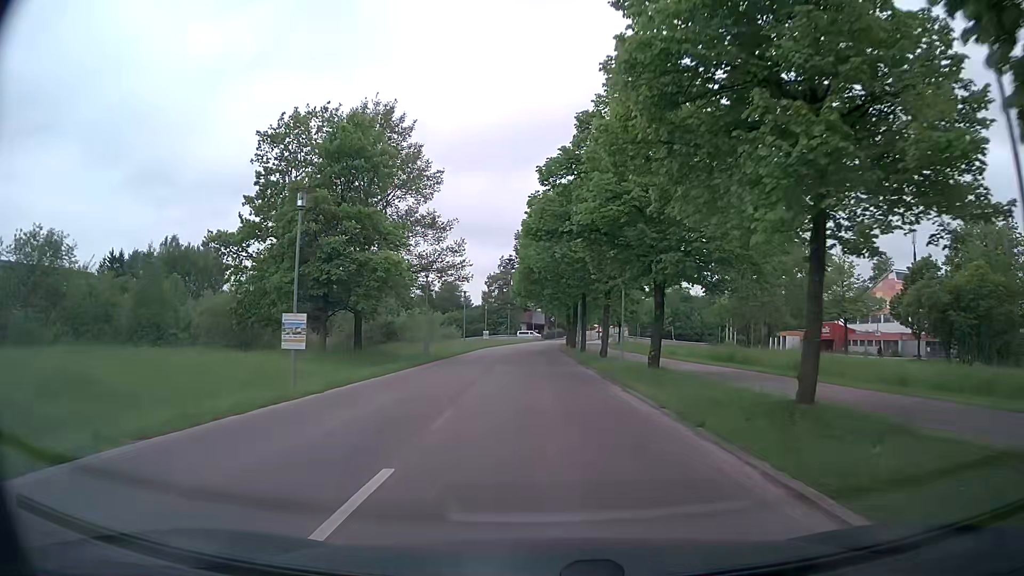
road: tertiary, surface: asphalt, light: Day
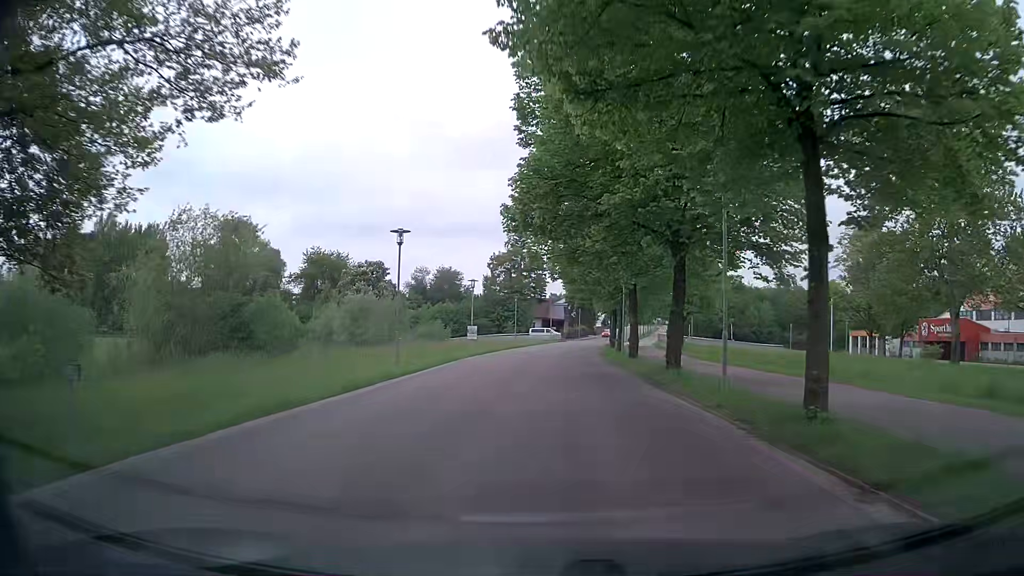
(-1.5, +32.9) m; -2°
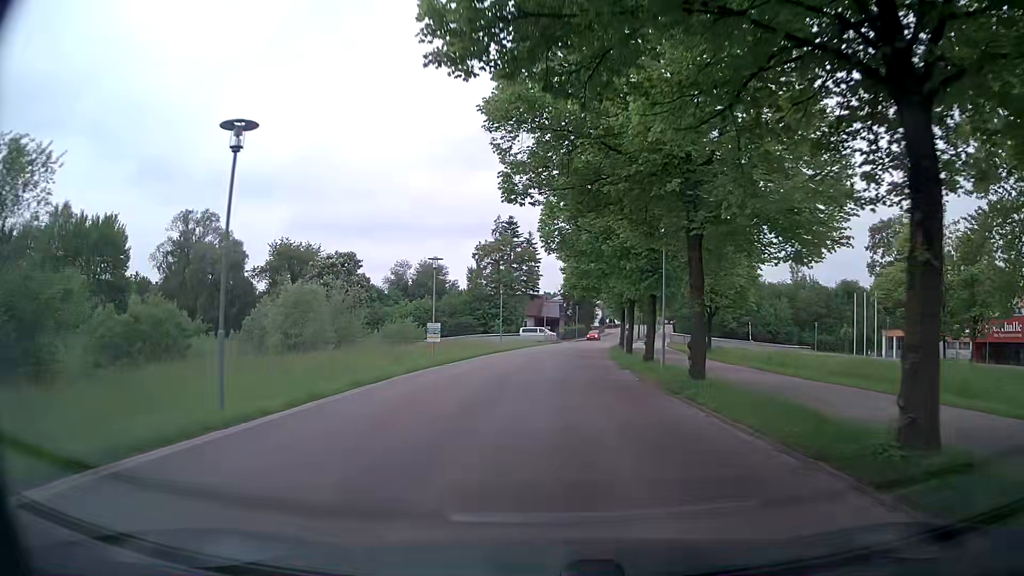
(+0.1, +13.2) m; 0°
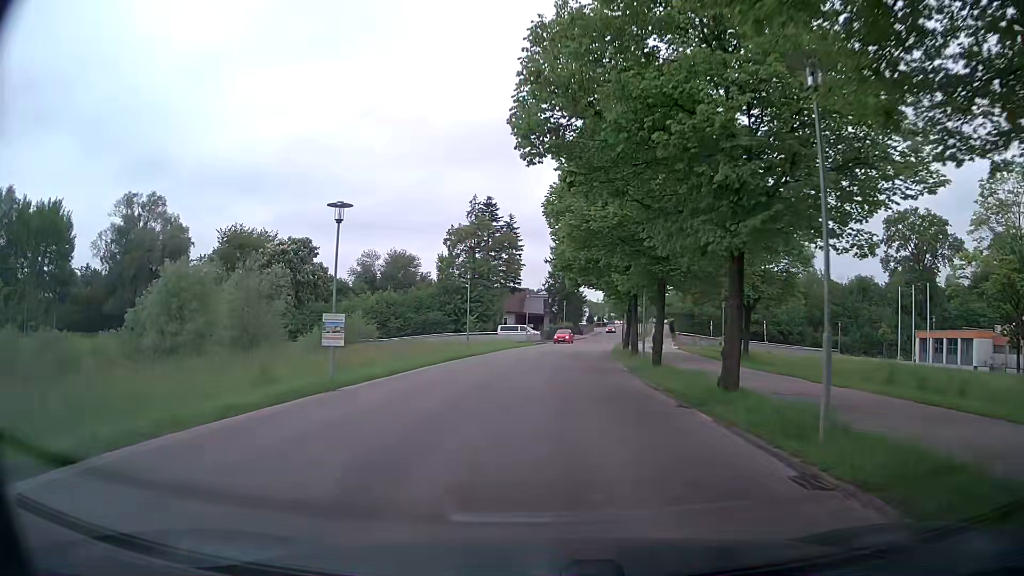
(+0.1, +13.3) m; +2°
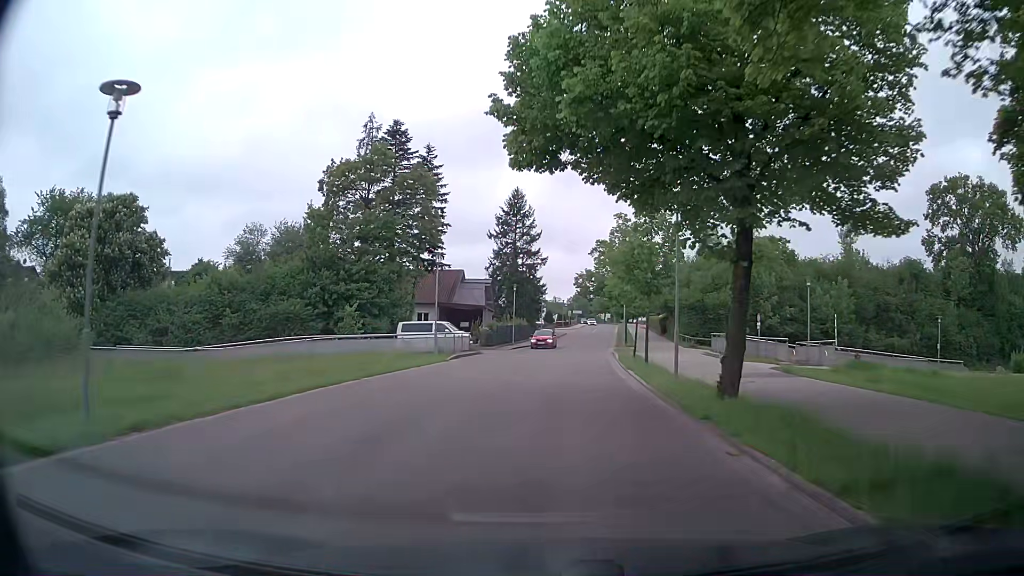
(+1.0, +32.2) m; +4°
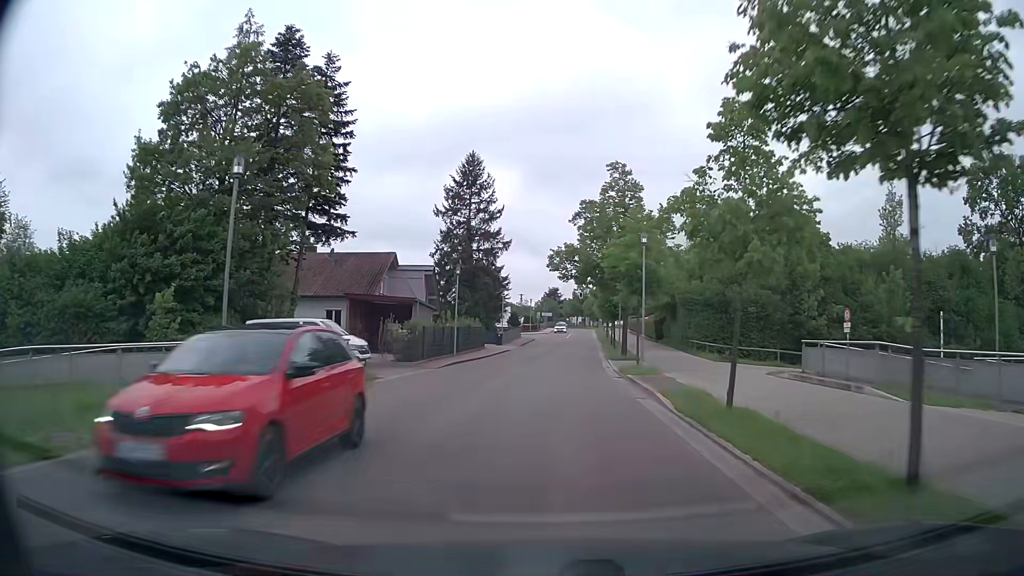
(+0.4, +19.1) m; +2°
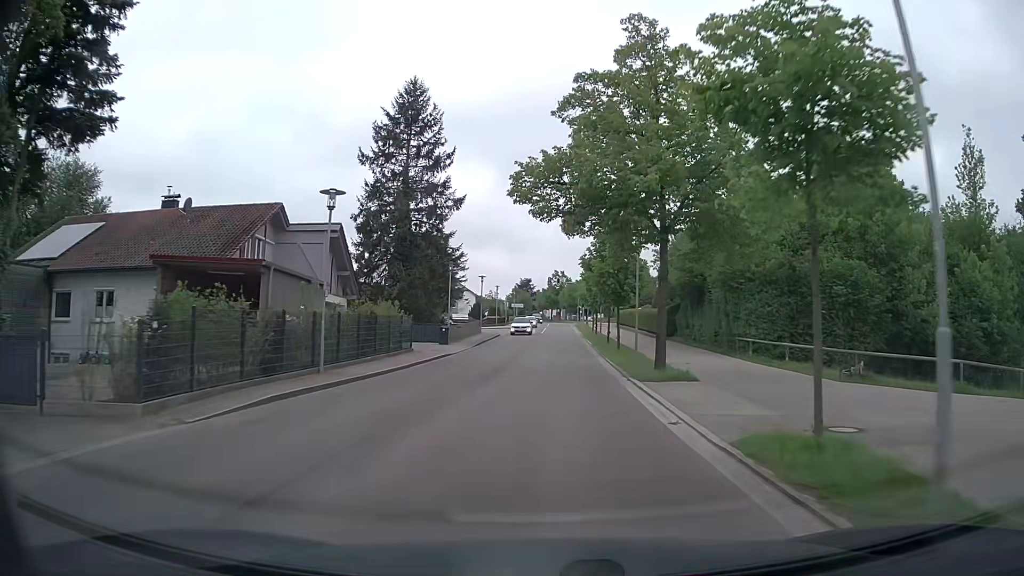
(+0.4, +18.8) m; +2°
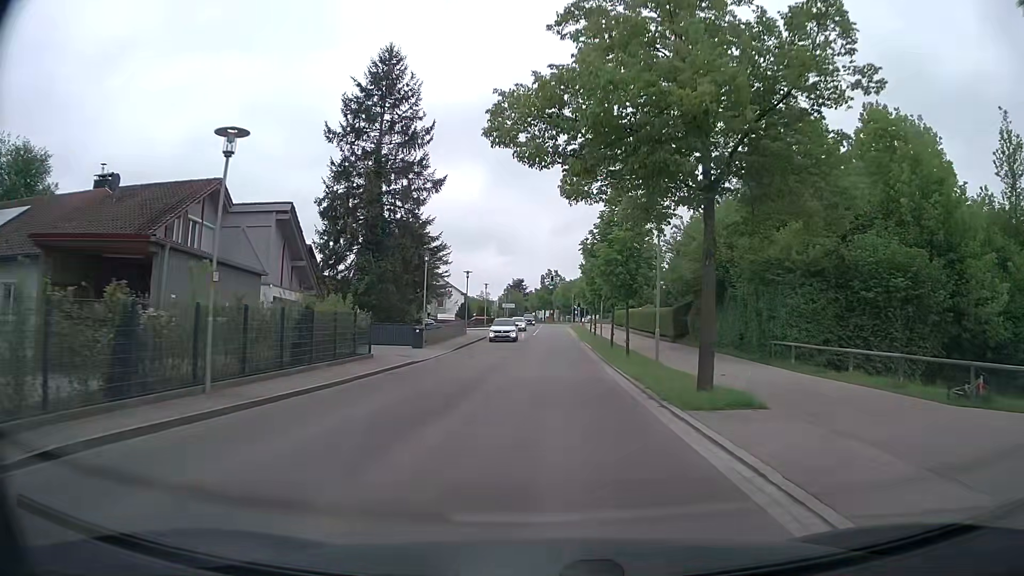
(0.0, +6.2) m; +1°
